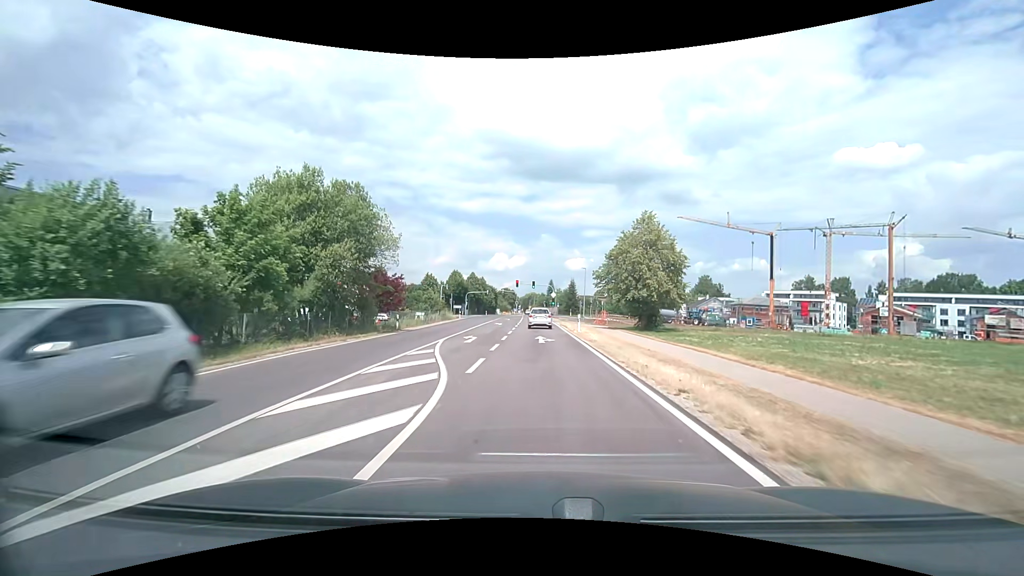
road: secondary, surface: asphalt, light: Day
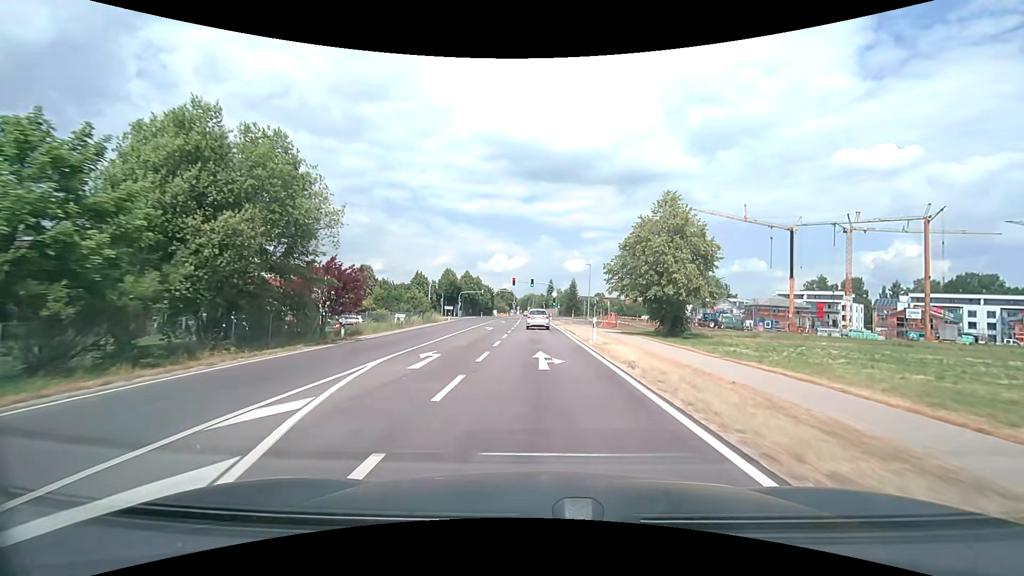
(0.0, +8.9) m; 0°
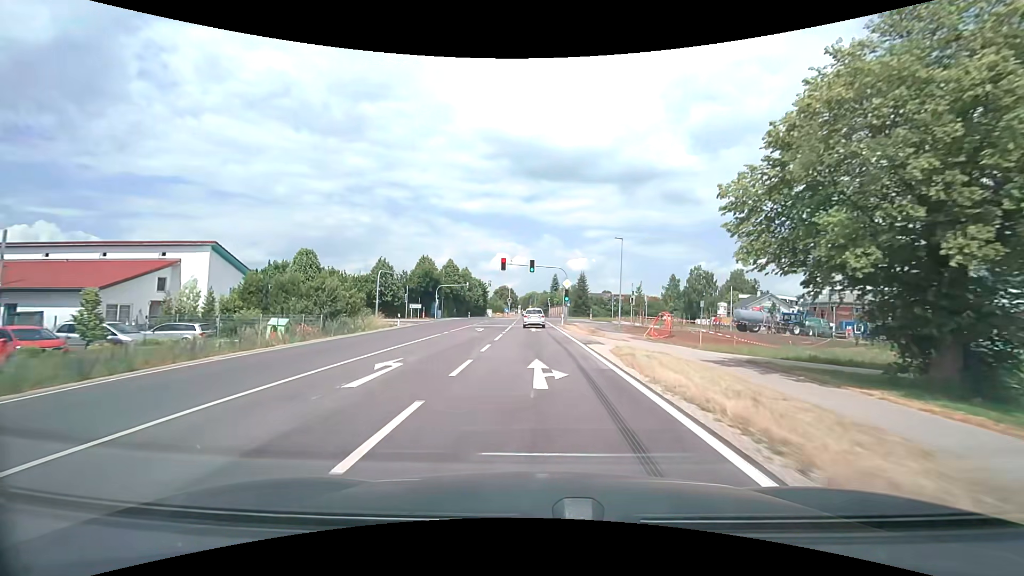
(0.0, +26.6) m; 0°
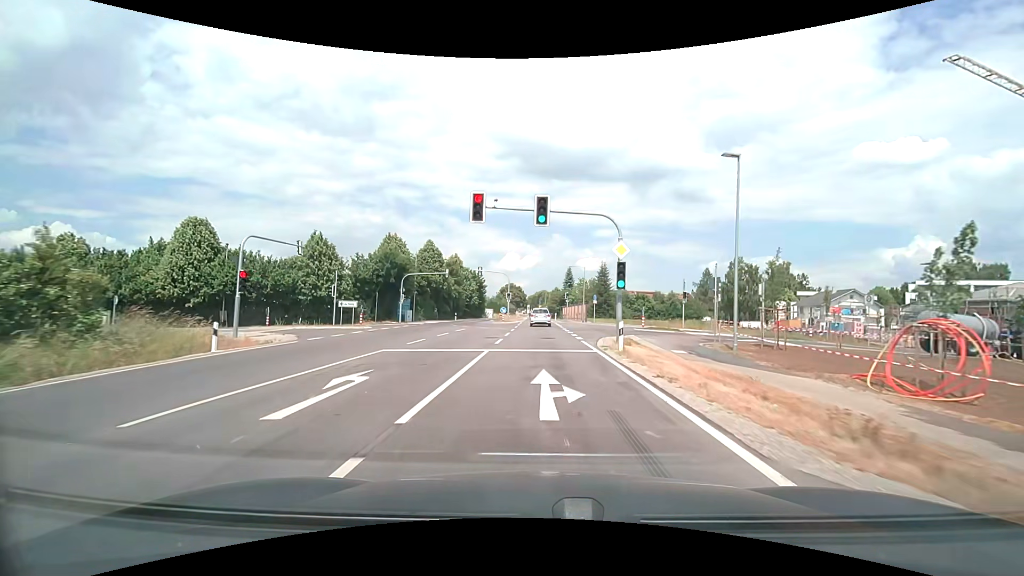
(-0.2, +26.1) m; -1°
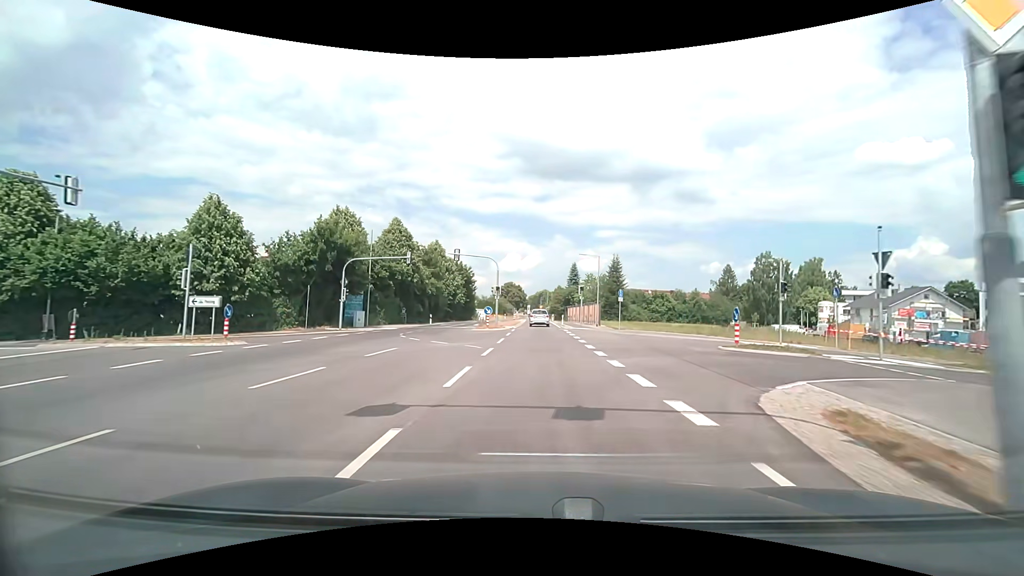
(0.0, +17.0) m; 0°
